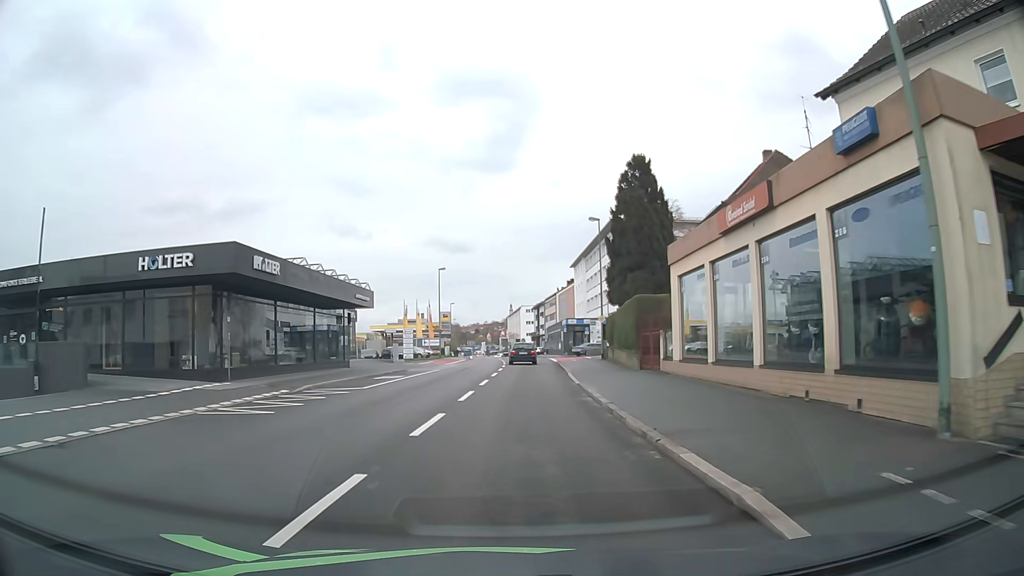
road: tertiary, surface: asphalt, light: Day
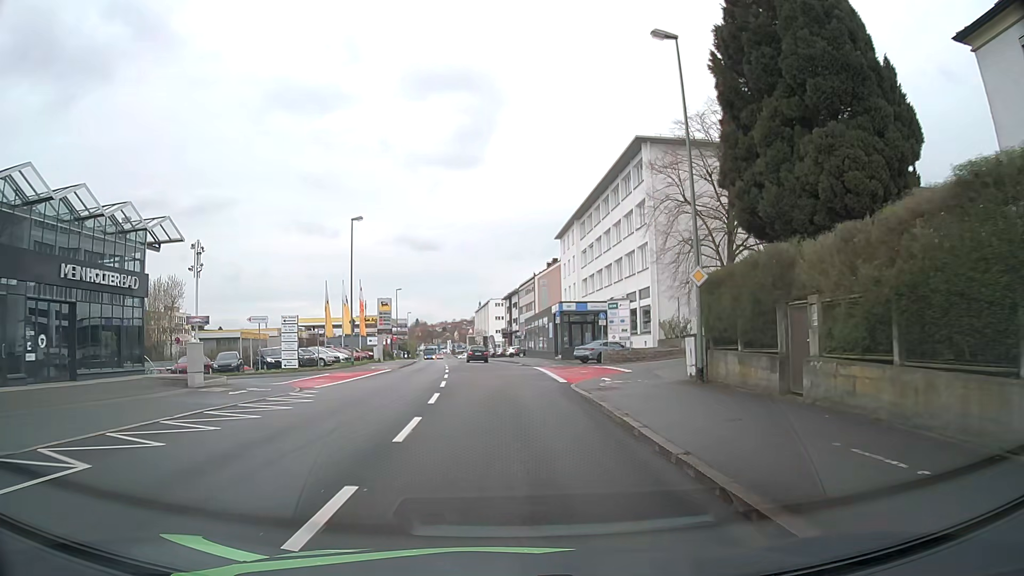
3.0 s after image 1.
(+0.8, +30.3) m; +3°
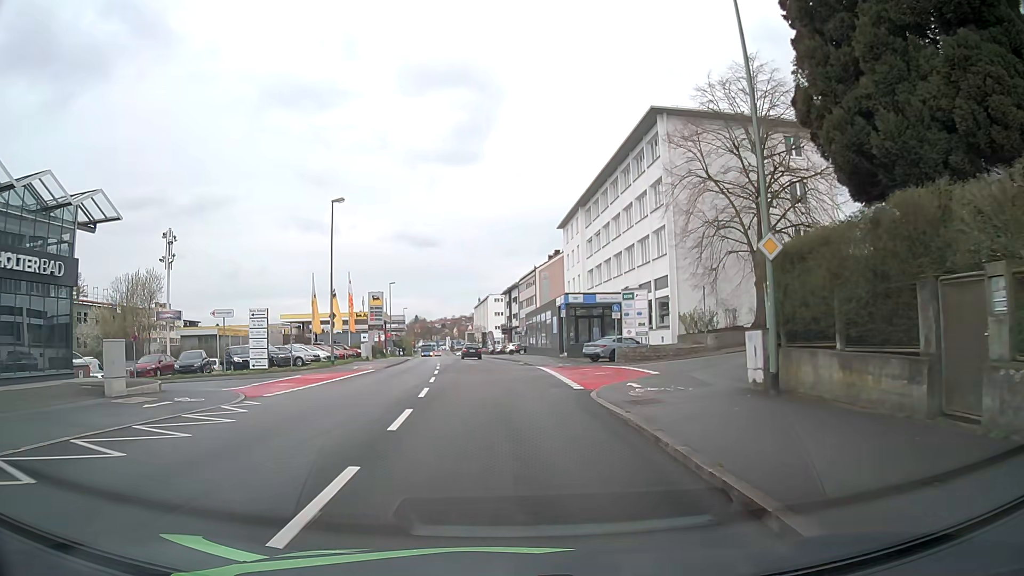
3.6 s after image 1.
(0.0, +5.1) m; 0°
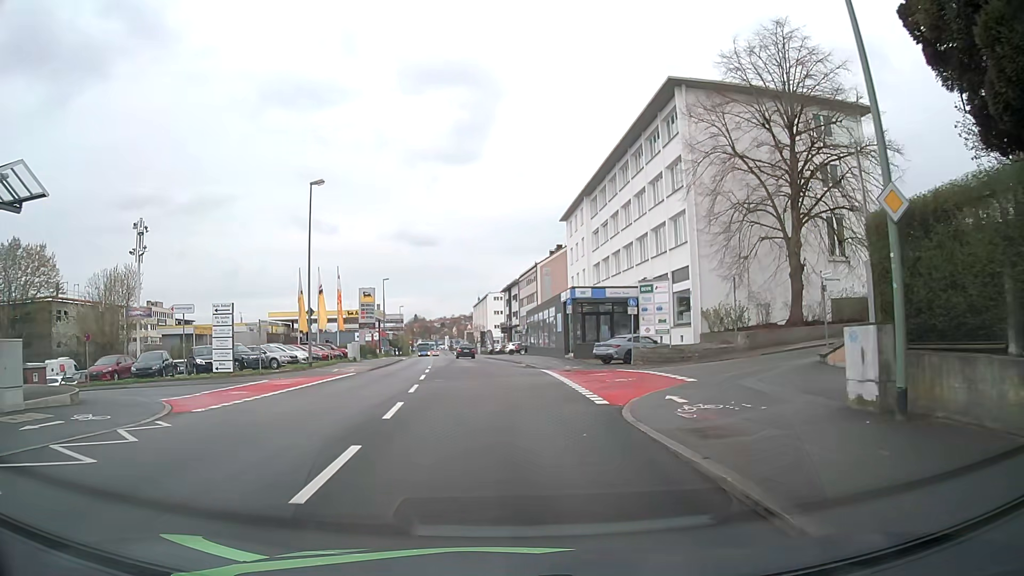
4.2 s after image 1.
(0.0, +4.6) m; 0°
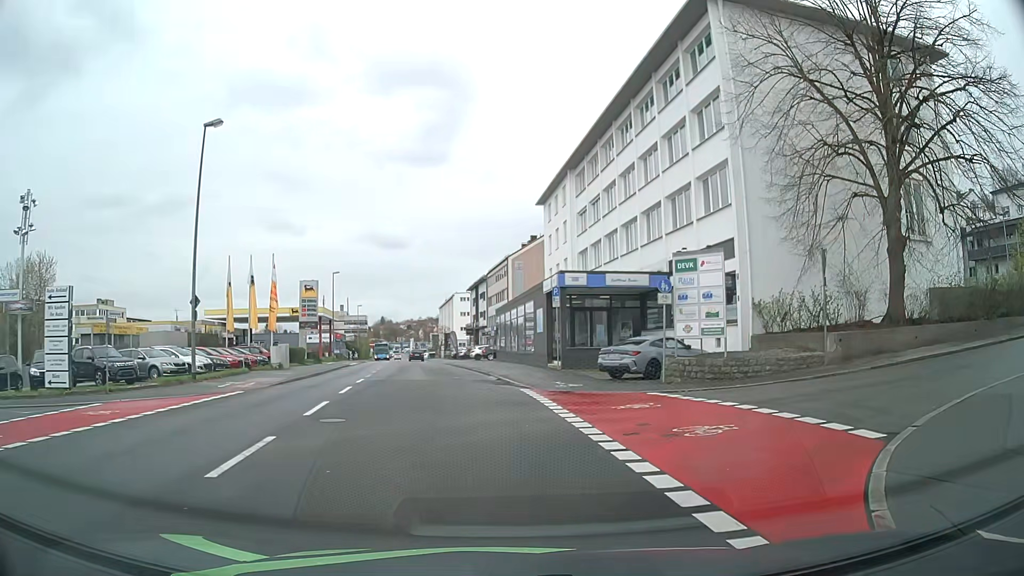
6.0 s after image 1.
(0.0, +10.8) m; +2°
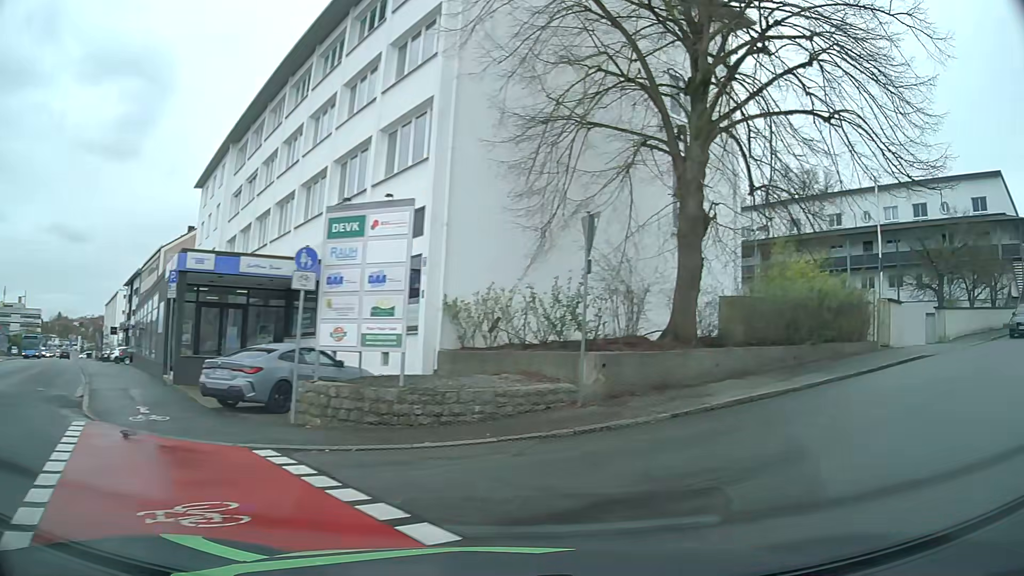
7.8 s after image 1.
(+1.3, +8.0) m; +27°
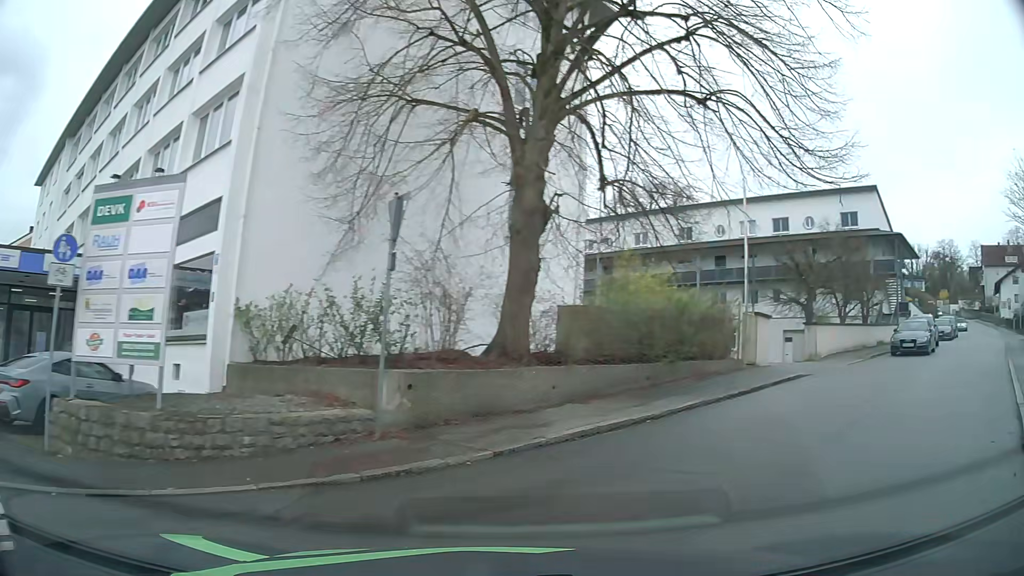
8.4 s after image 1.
(+0.3, +2.4) m; +14°
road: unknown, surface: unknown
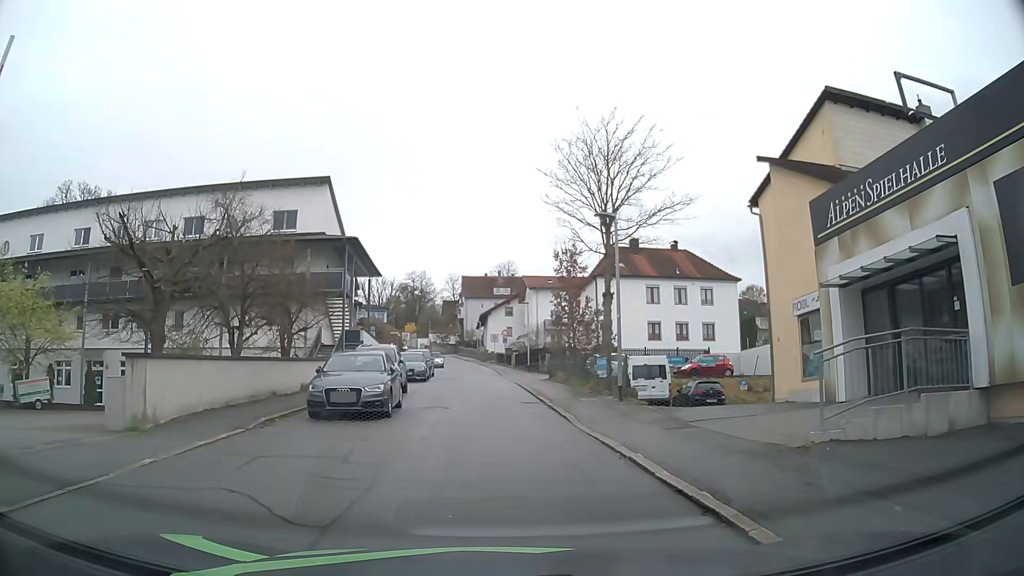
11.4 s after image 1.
(+7.0, +11.1) m; +50°
